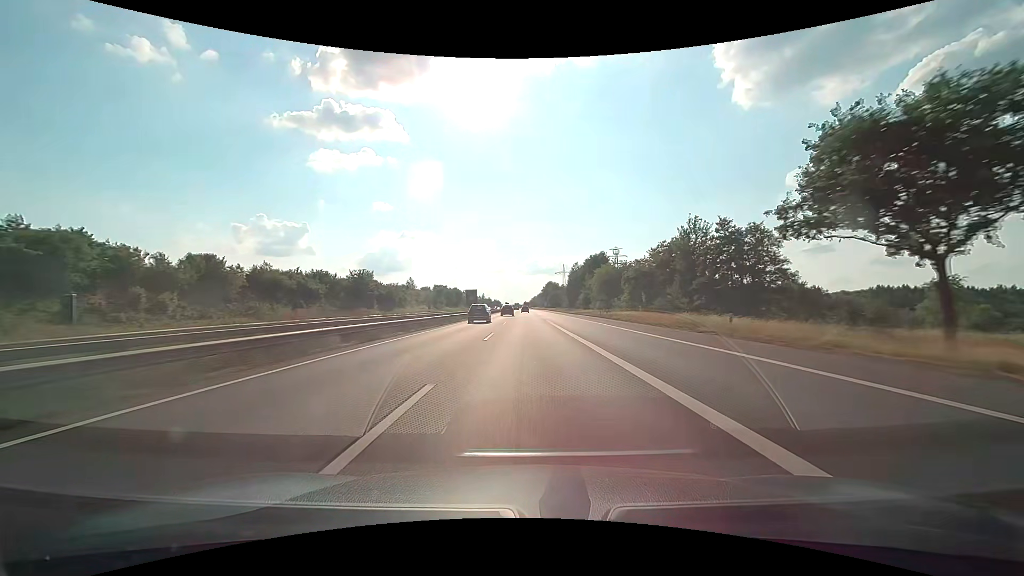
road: motorway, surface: asphalt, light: Day
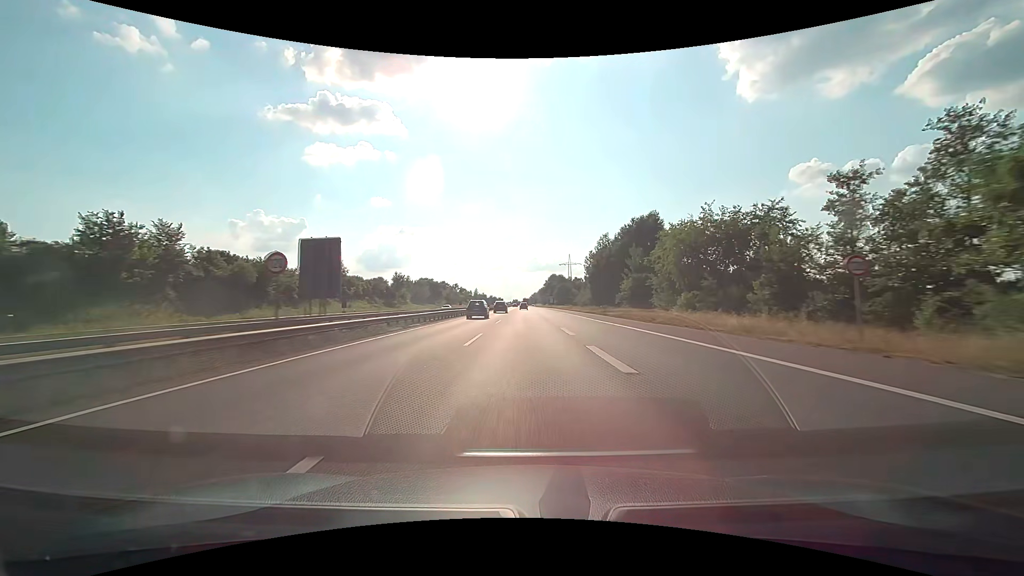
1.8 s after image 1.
(0.0, +57.5) m; 0°
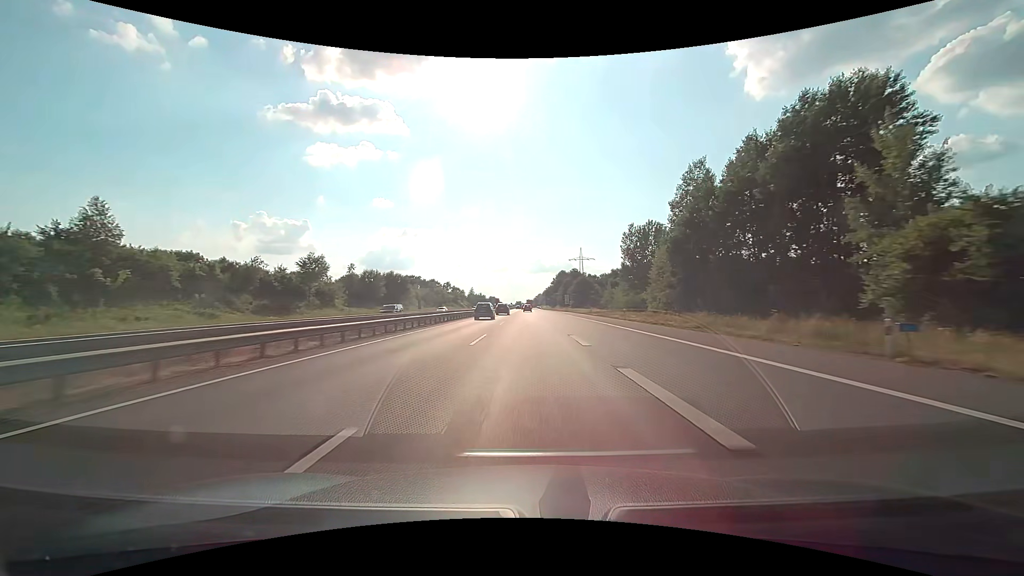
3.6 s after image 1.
(-0.1, +52.6) m; 0°
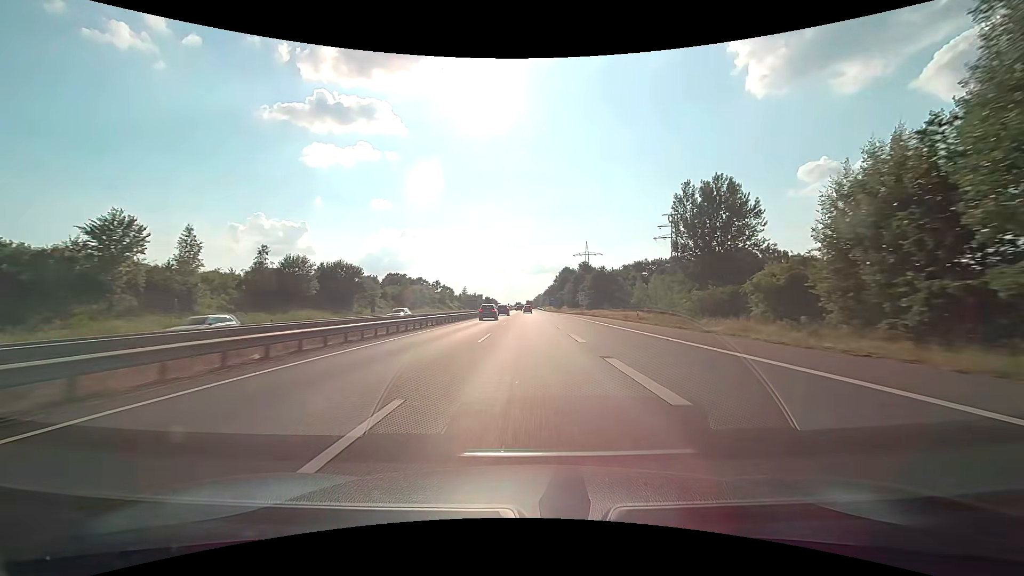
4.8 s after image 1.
(0.0, +33.9) m; 0°
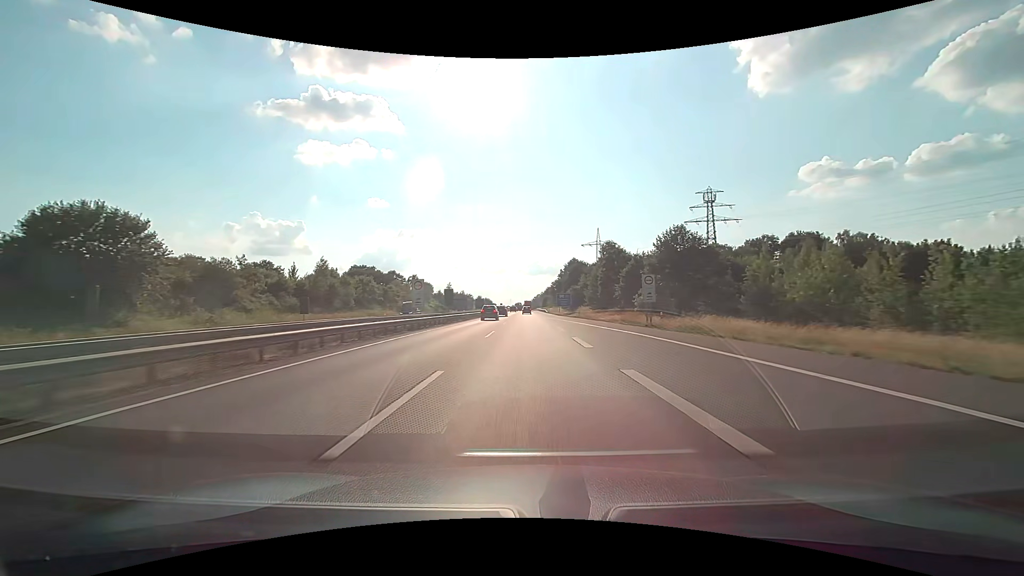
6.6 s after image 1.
(+0.1, +50.5) m; 0°
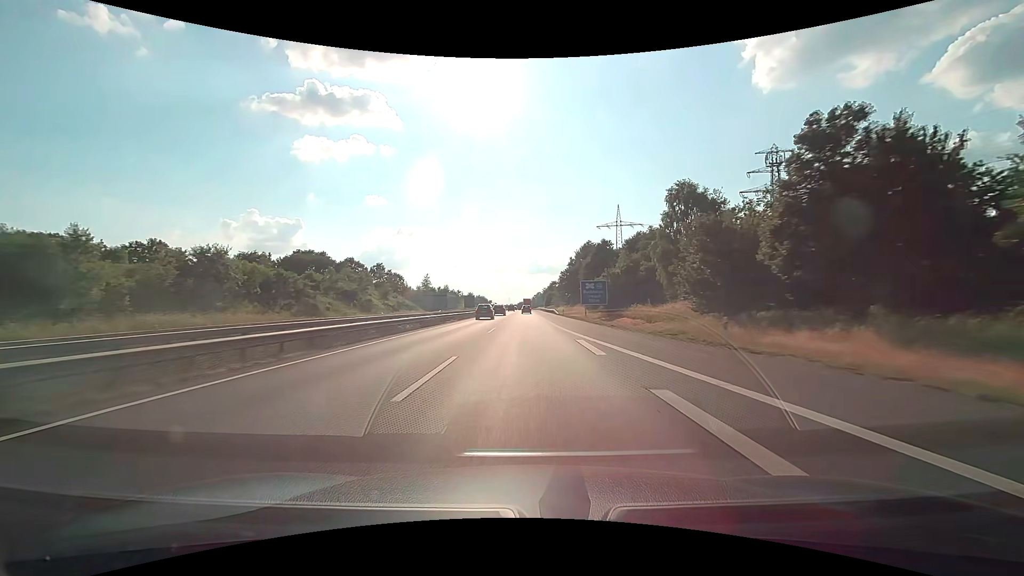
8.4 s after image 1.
(0.0, +51.0) m; 0°
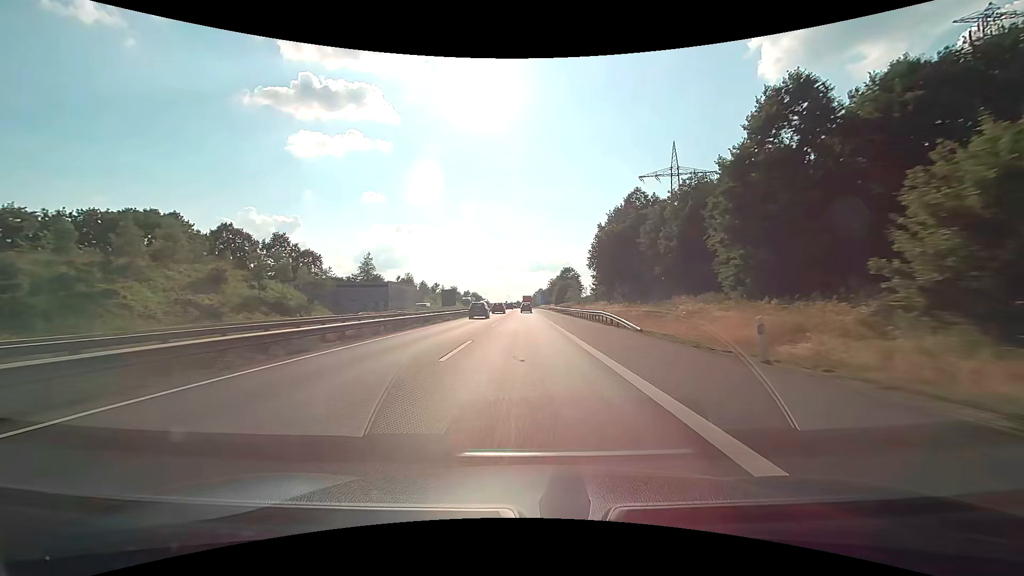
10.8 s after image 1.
(-0.1, +66.6) m; 0°
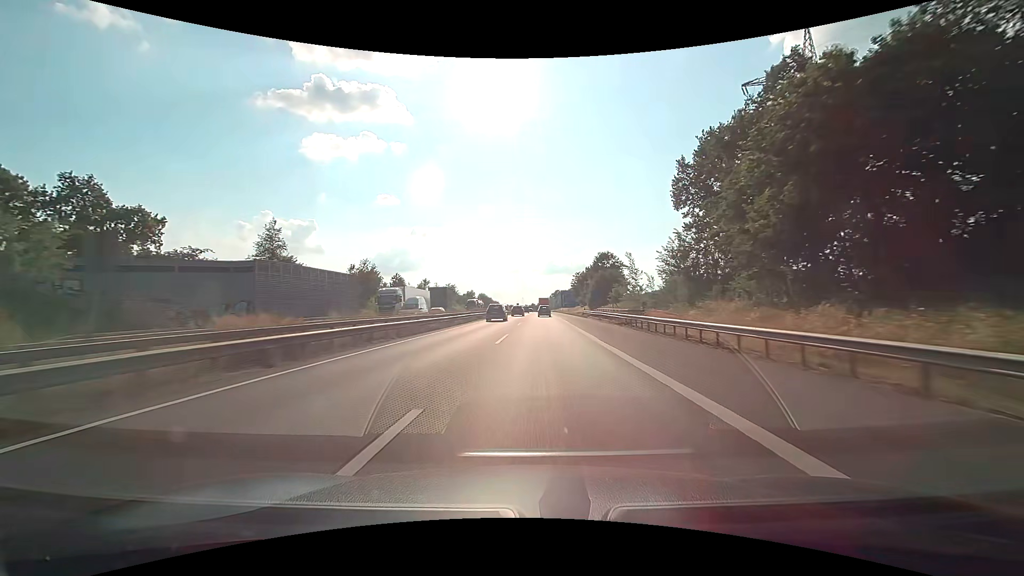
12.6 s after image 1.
(-0.5, +47.7) m; -2°
(0, +10) (0, +20) (0, +30) (0, +40) (-1, +50) (-1, +60) (-1, +70) (-1, +80) (-1, +90) (-1, +100) m
